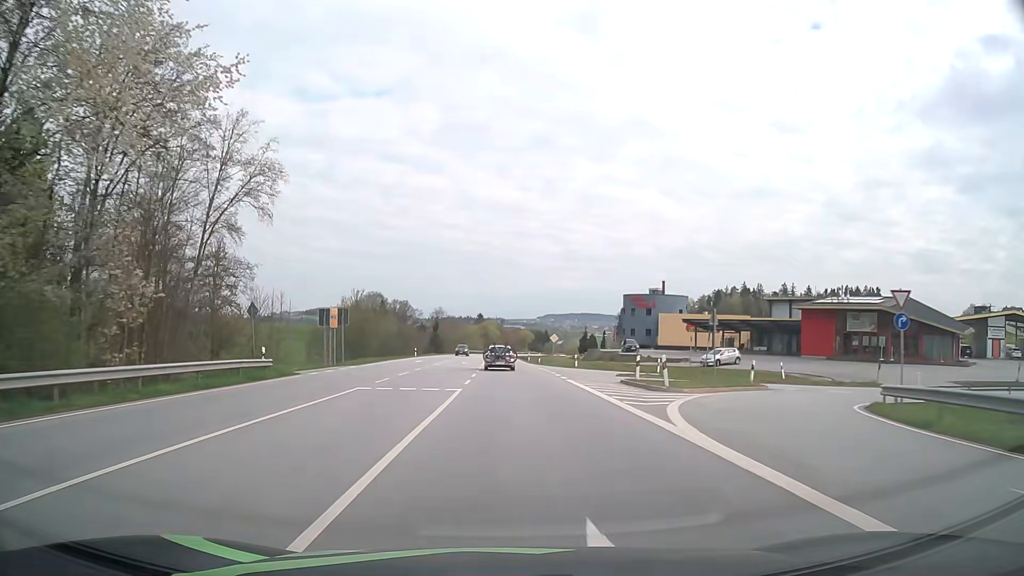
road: primary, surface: asphalt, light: Day
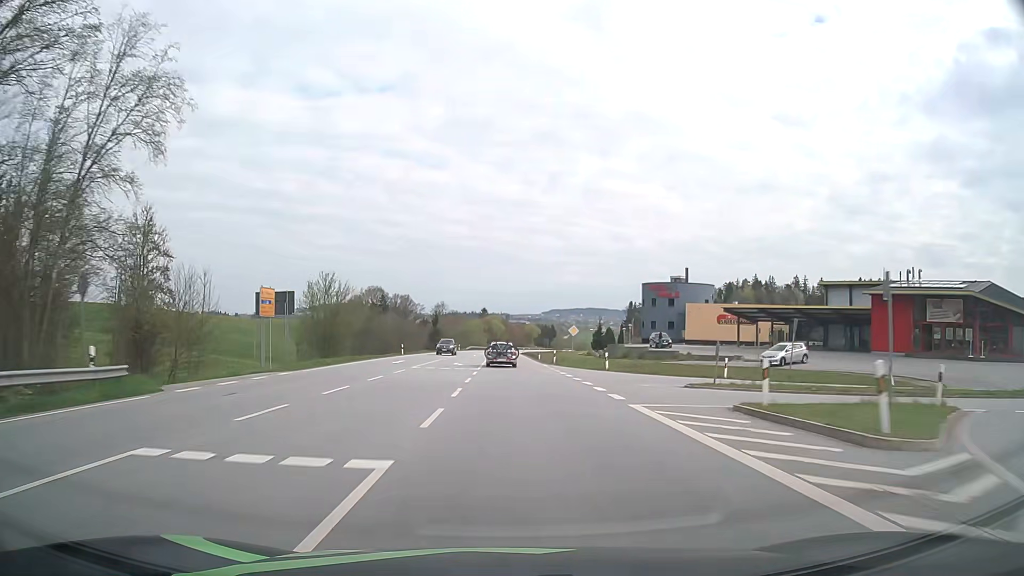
(0.0, +13.5) m; 0°
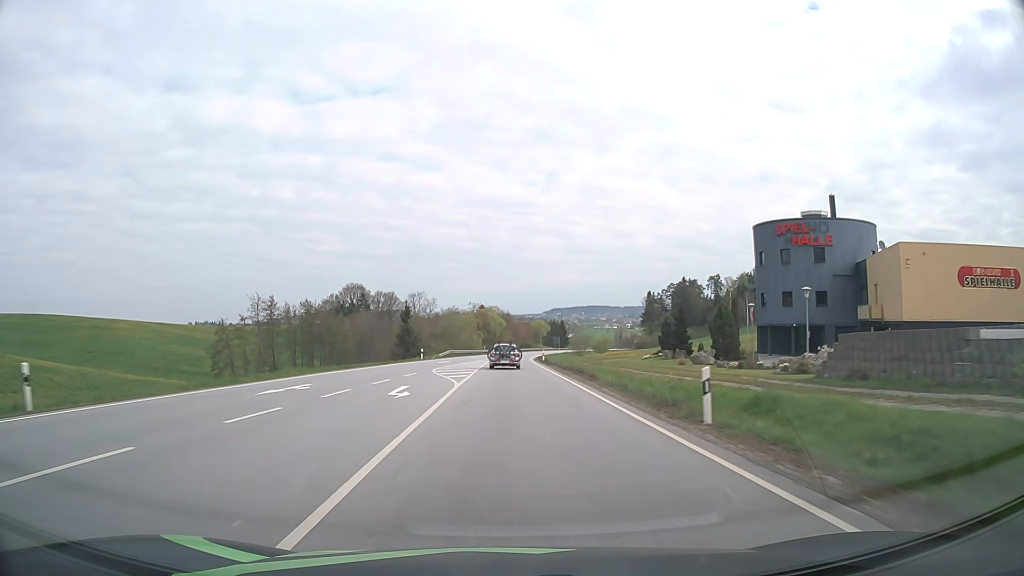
(-0.2, +53.6) m; 0°
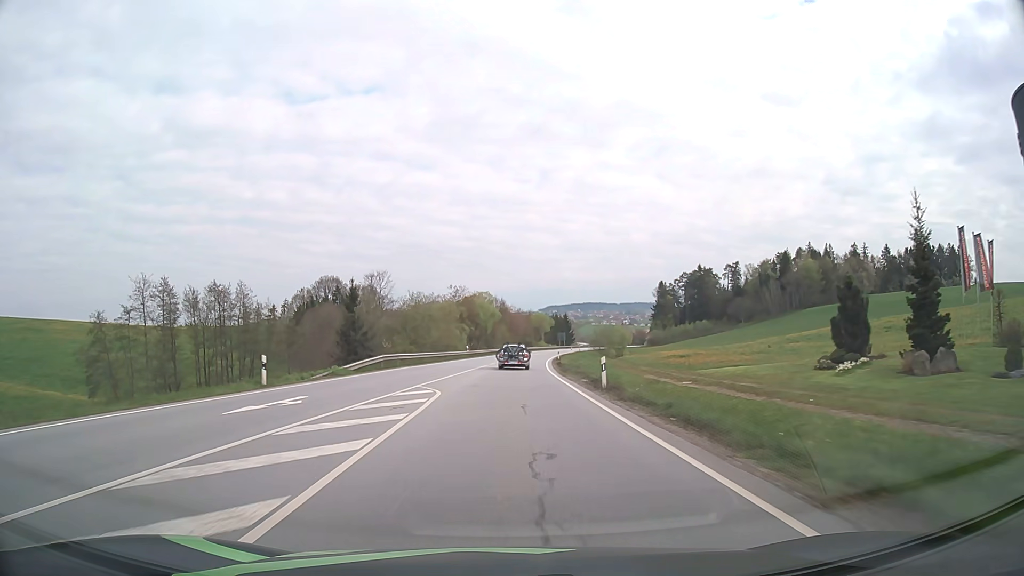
(0.0, +39.8) m; 0°
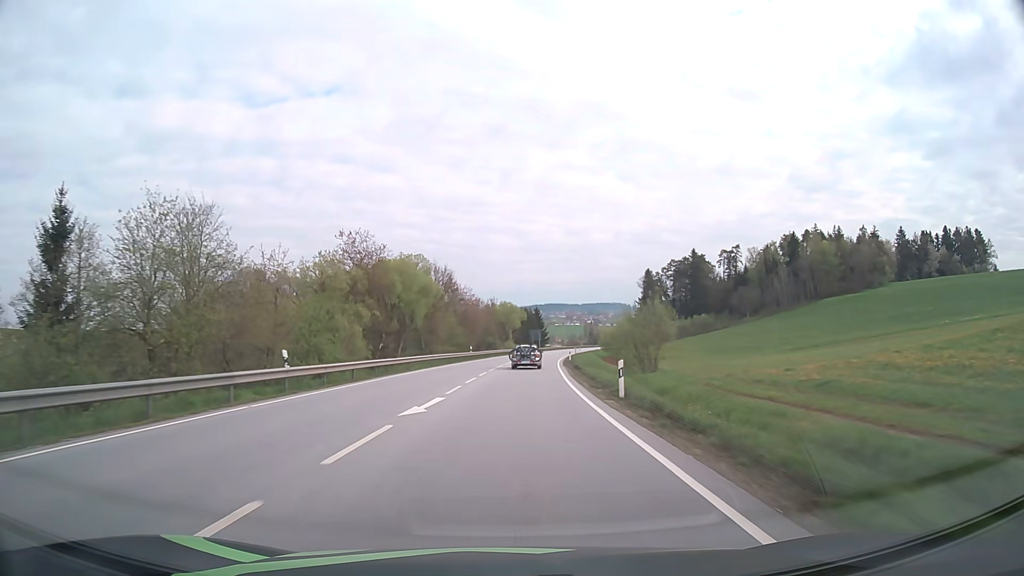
(+1.1, +52.9) m; +3°
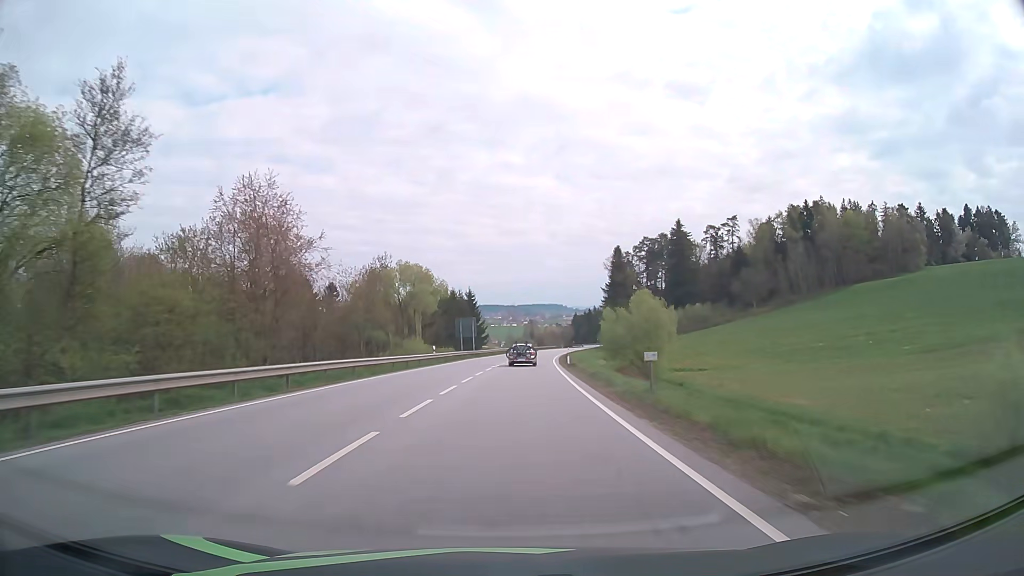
(+3.4, +67.5) m; +5°
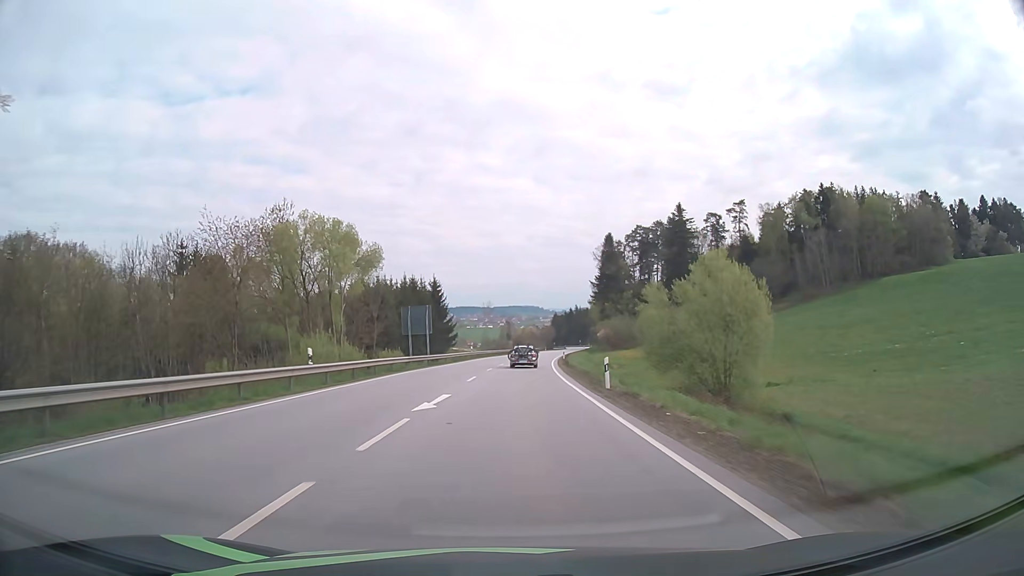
(+0.5, +27.7) m; +2°
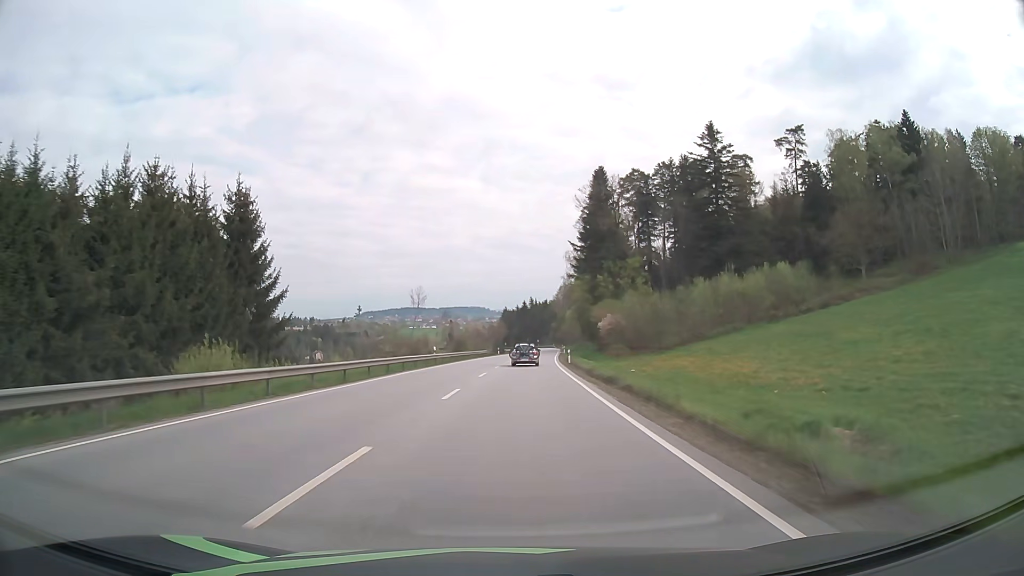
(+3.1, +70.2) m; +5°
(0, +10) (0, +20) (+1, +30) (+1, +40) (+1, +50) (+2, +60) (+3, +70) (+4, +80) (+4, +90) (+5, +100) m
